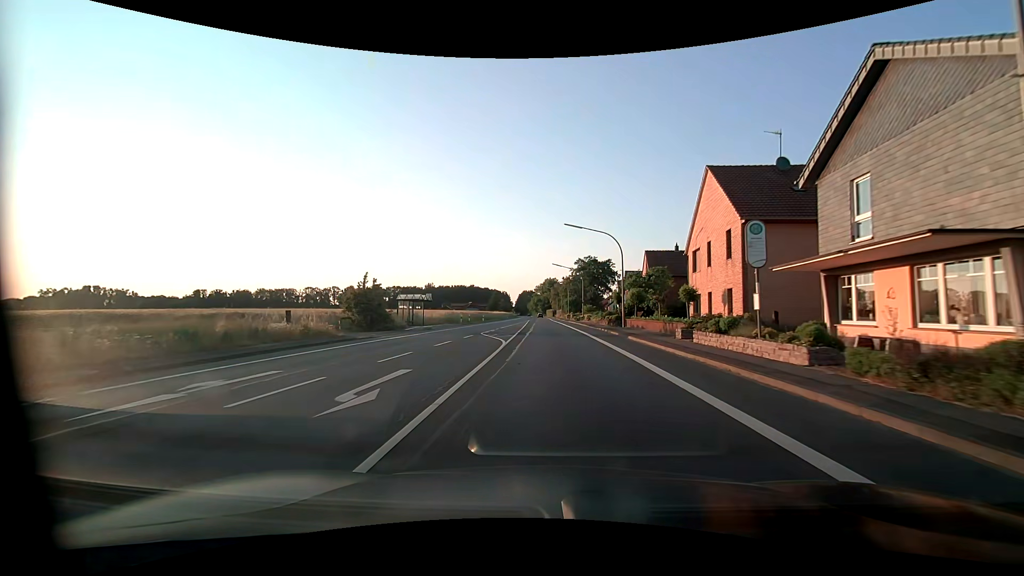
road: primary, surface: asphalt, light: Day
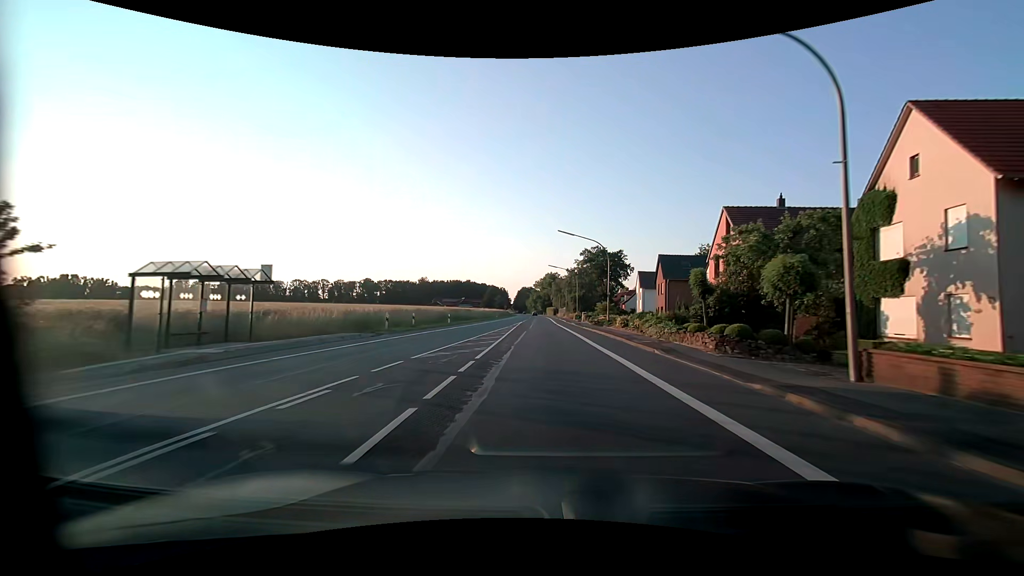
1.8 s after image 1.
(0.0, +27.7) m; 0°
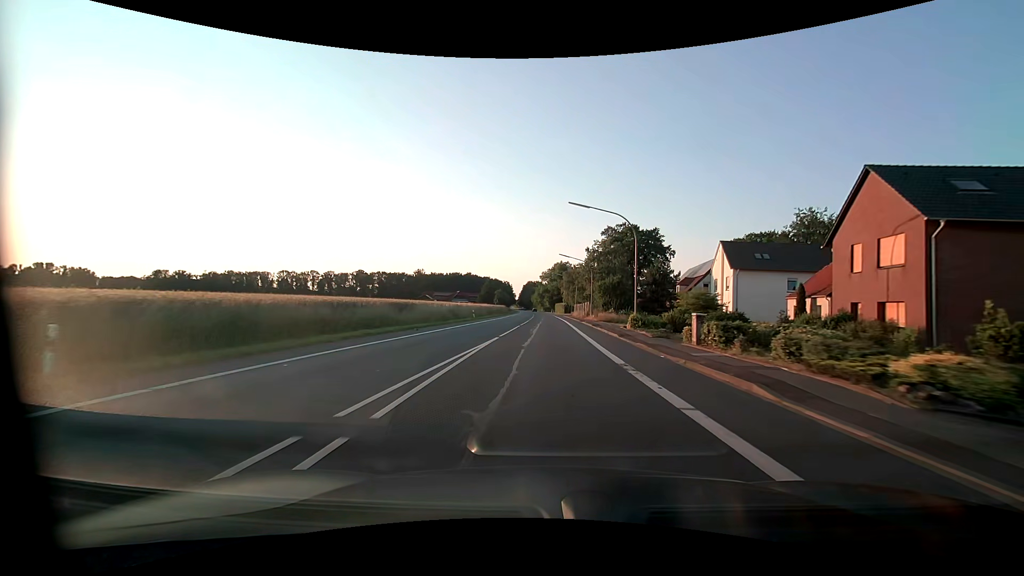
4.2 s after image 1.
(-0.1, +41.5) m; 0°
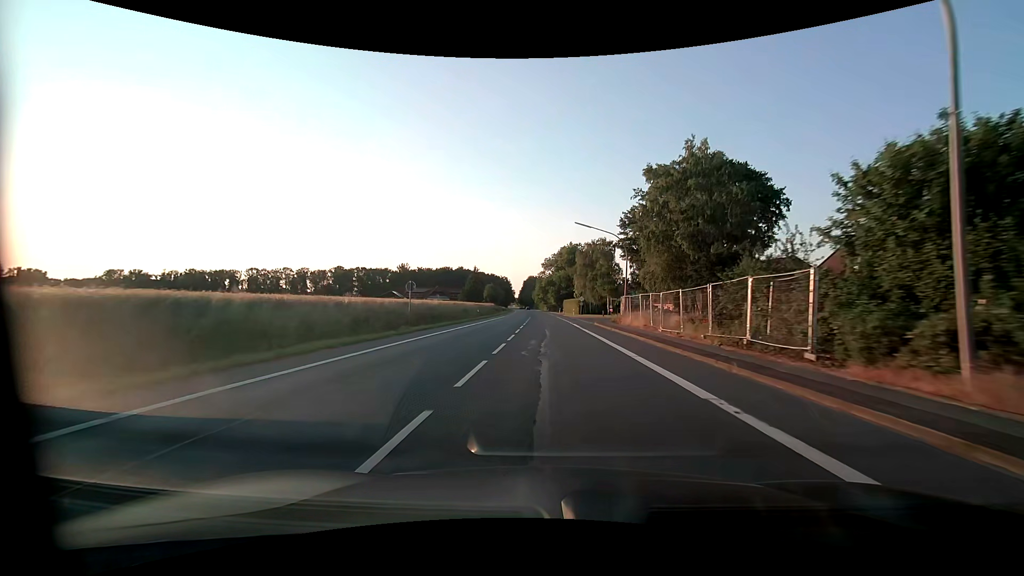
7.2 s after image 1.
(-0.2, +55.2) m; 0°
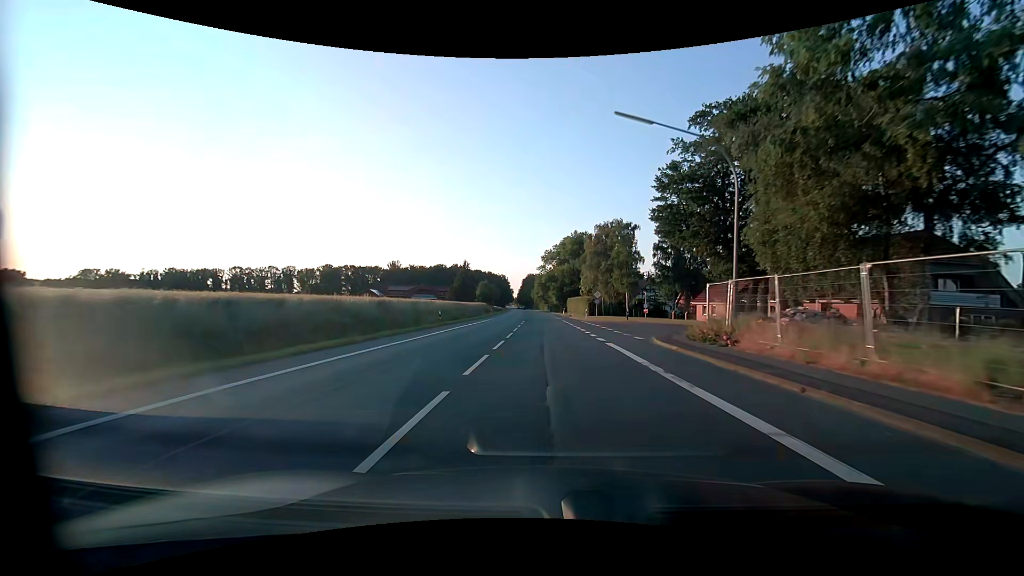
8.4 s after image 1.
(0.0, +22.6) m; 0°
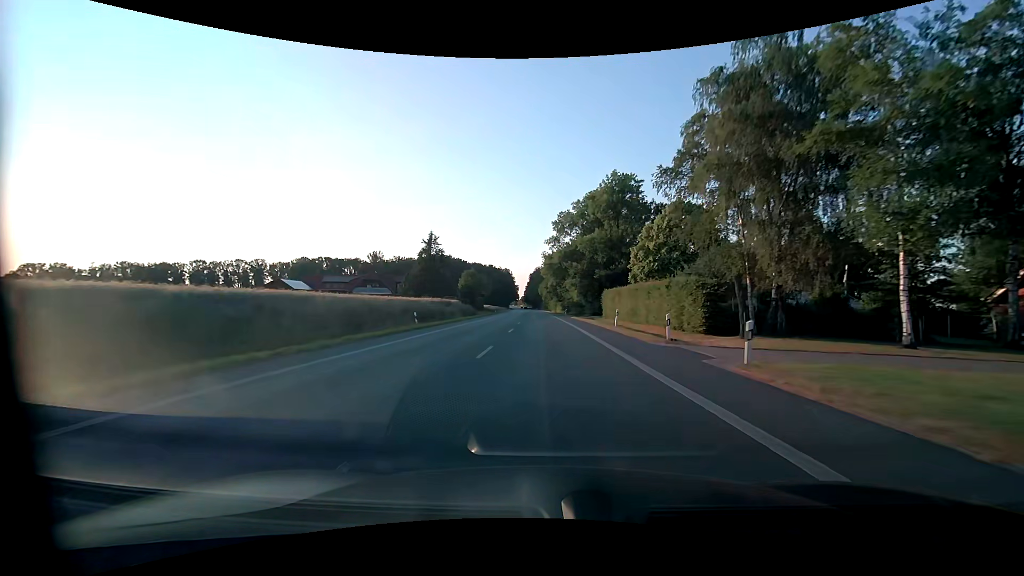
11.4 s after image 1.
(-0.5, +57.3) m; -1°
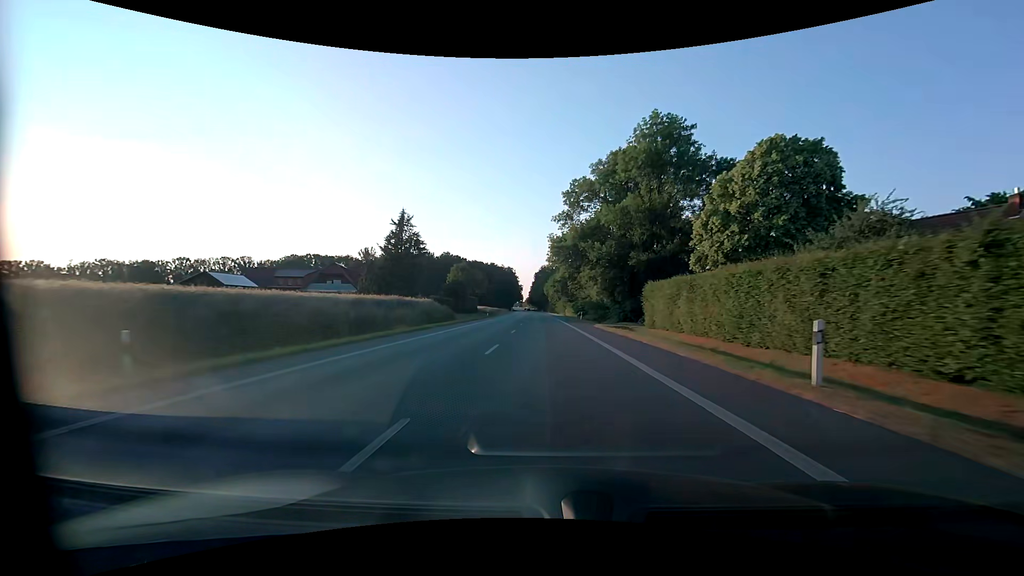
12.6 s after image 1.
(-0.1, +23.1) m; 0°
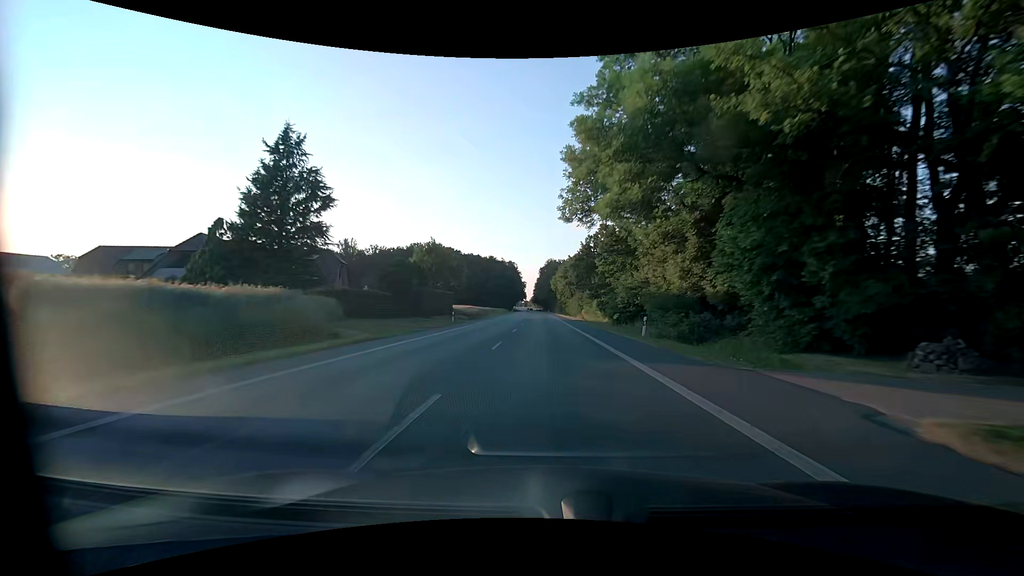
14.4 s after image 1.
(-0.2, +34.7) m; -1°
(0, +10) (0, +20) (0, +30) (0, +40) (0, +50) (-1, +60) (-1, +70) (-1, +80) (-1, +90) (-2, +100) m
